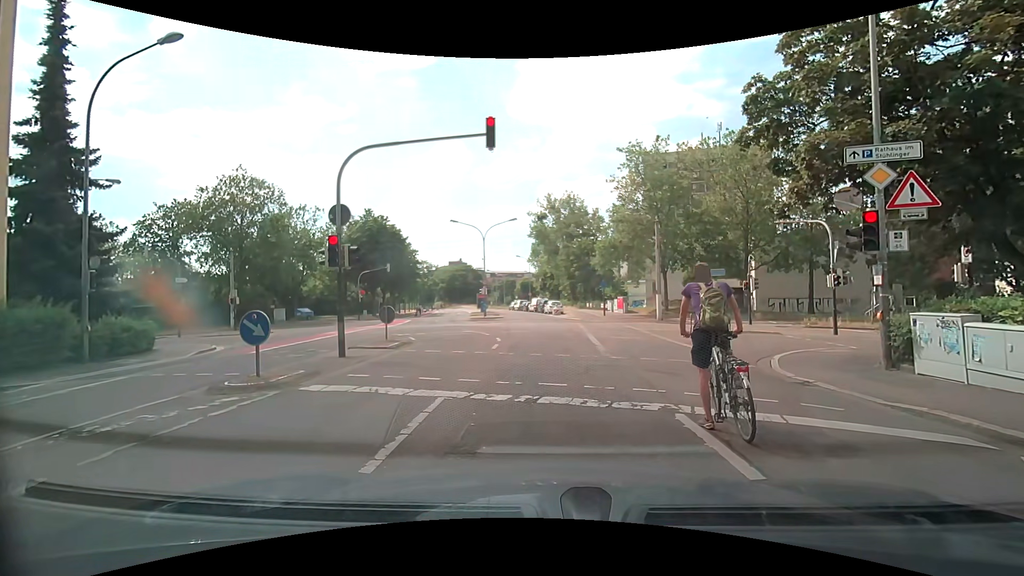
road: residential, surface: asphalt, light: Day
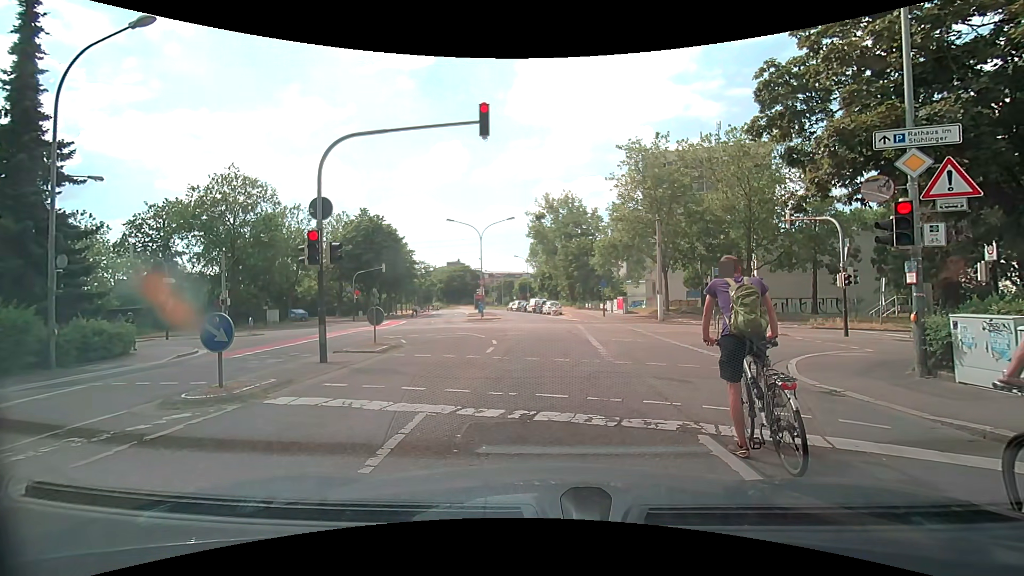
(0.0, +1.0) m; 0°
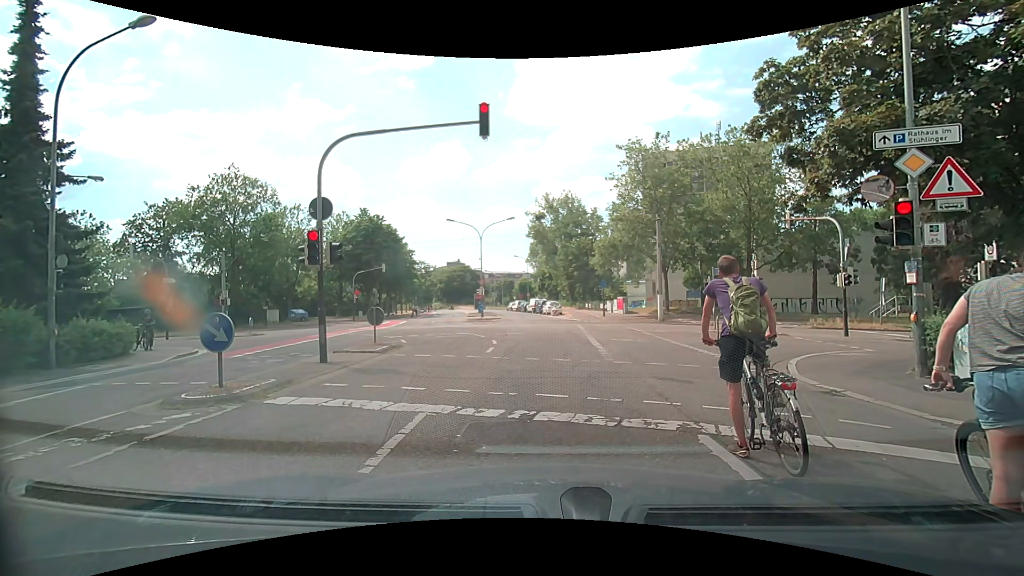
(0.0, 0.0) m; 0°
